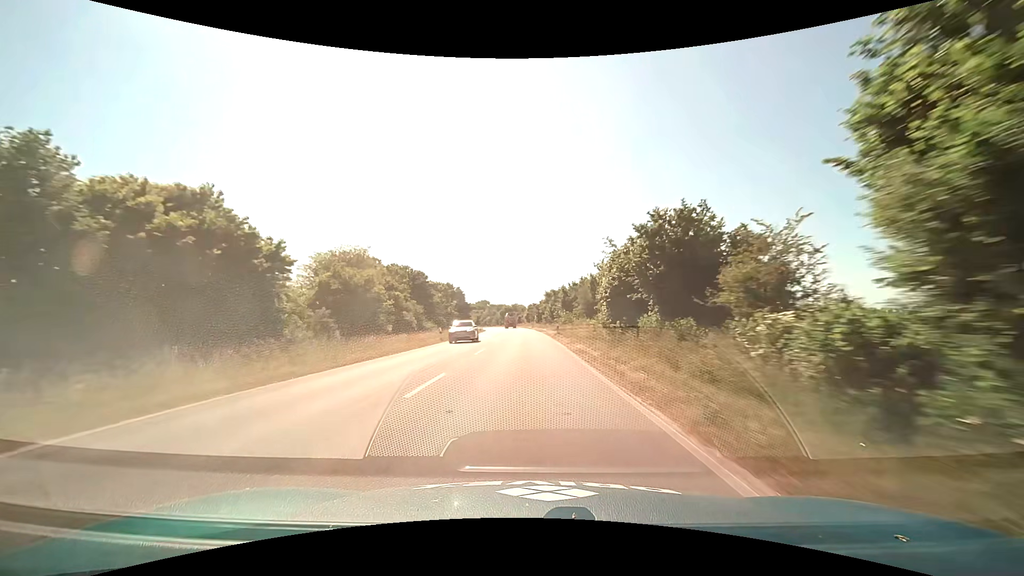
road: primary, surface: asphalt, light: Day
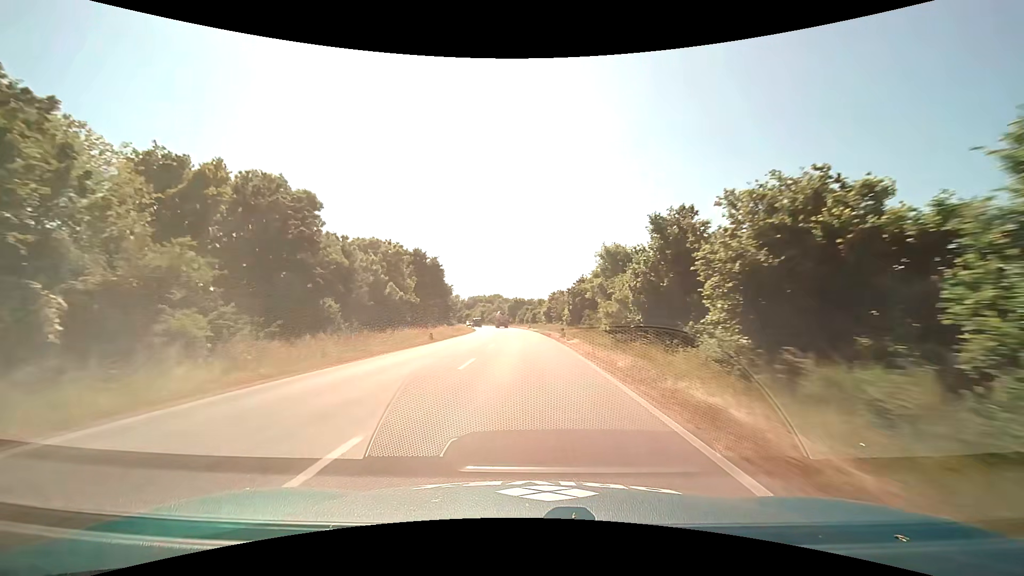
(-0.5, +54.4) m; -2°
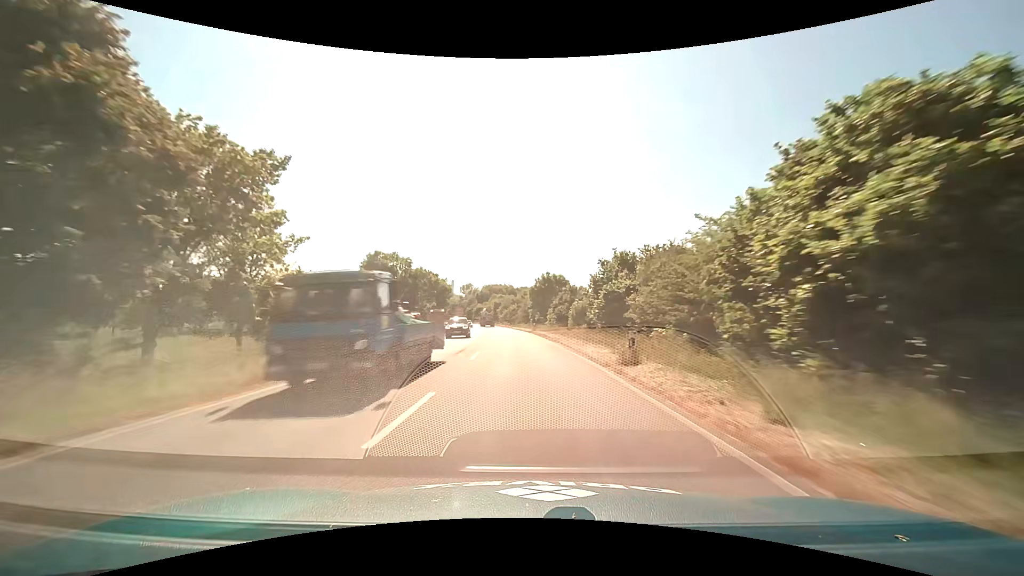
(-1.9, +67.5) m; -3°
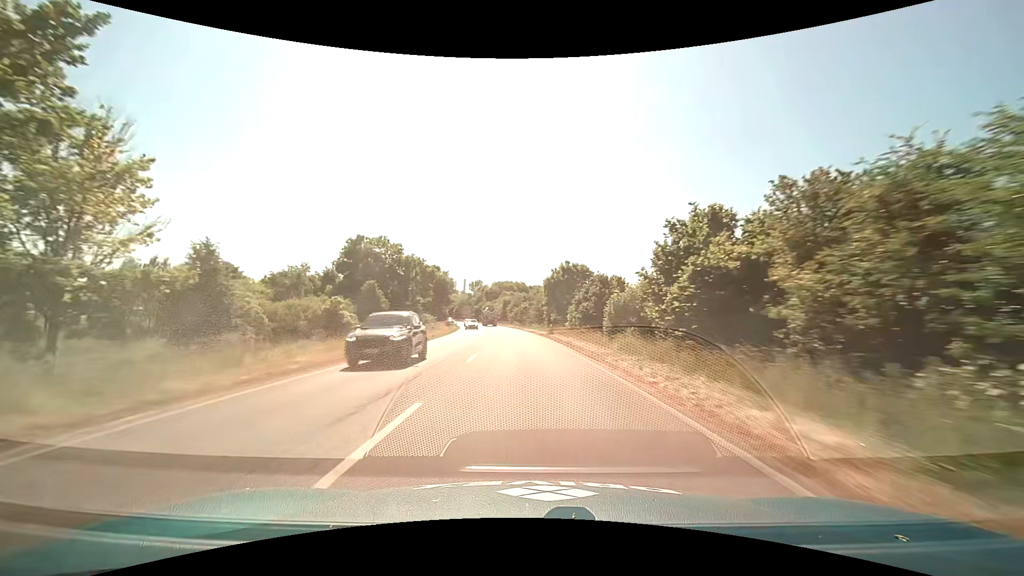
(-0.2, +13.5) m; -2°
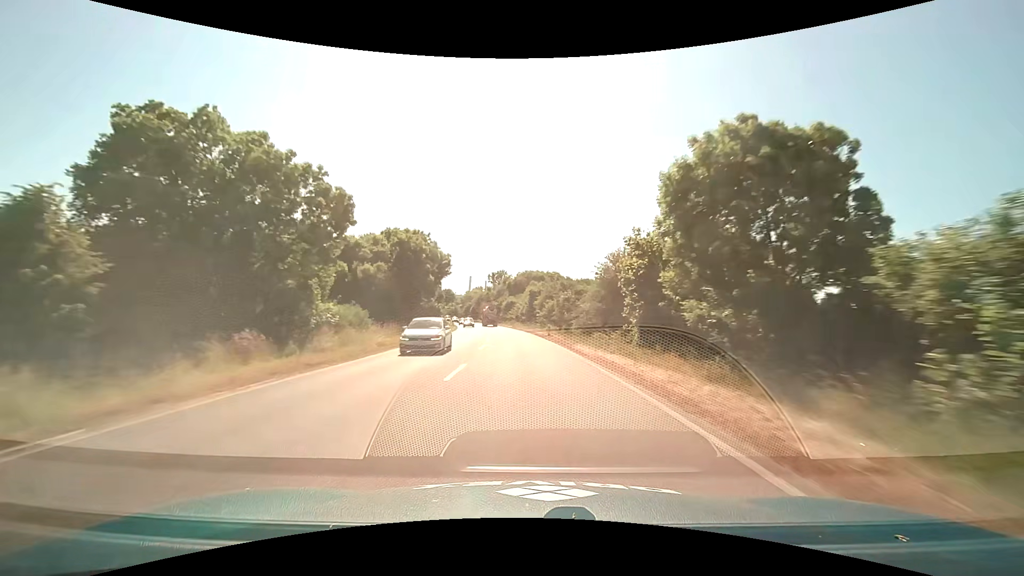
(-1.2, +40.2) m; -4°
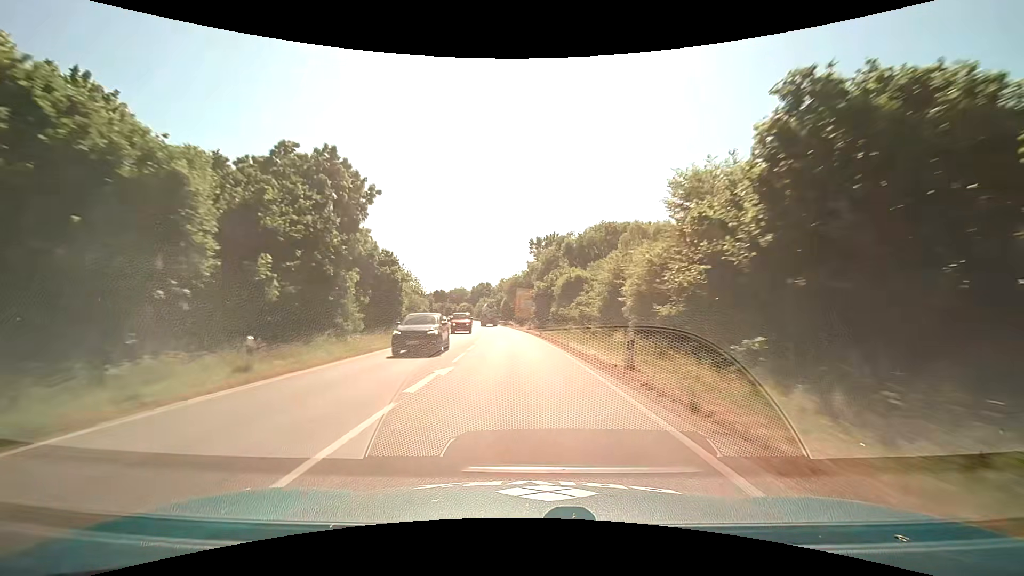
(-3.4, +66.4) m; -6°
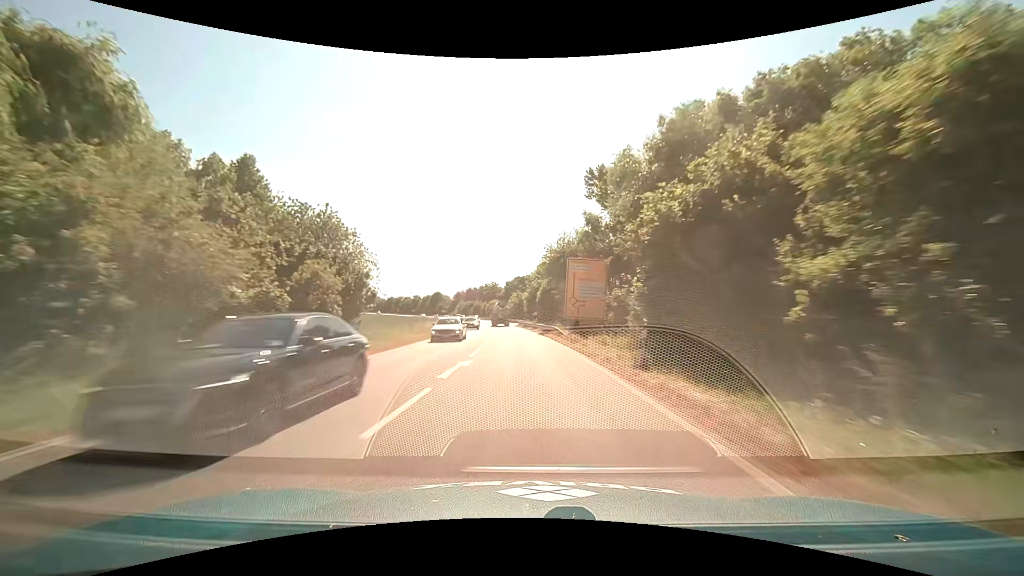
(-1.6, +39.7) m; -5°
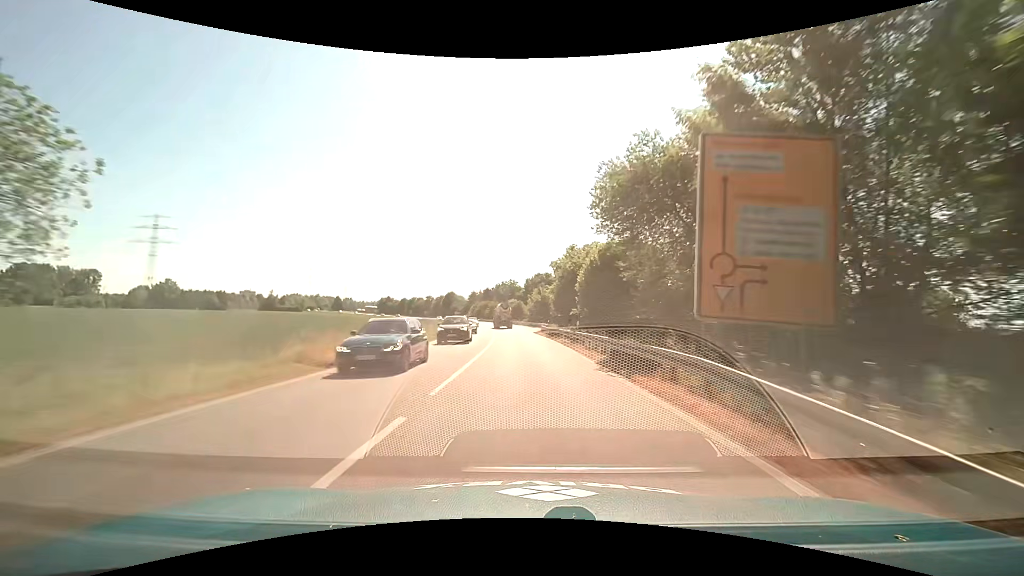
(-0.6, +26.4) m; -3°
(0, +10) (0, +20) (-1, +30) (-1, +40) (-2, +50) (-2, +60) (-3, +70) (-4, +80) (-5, +90) (-7, +100) m
